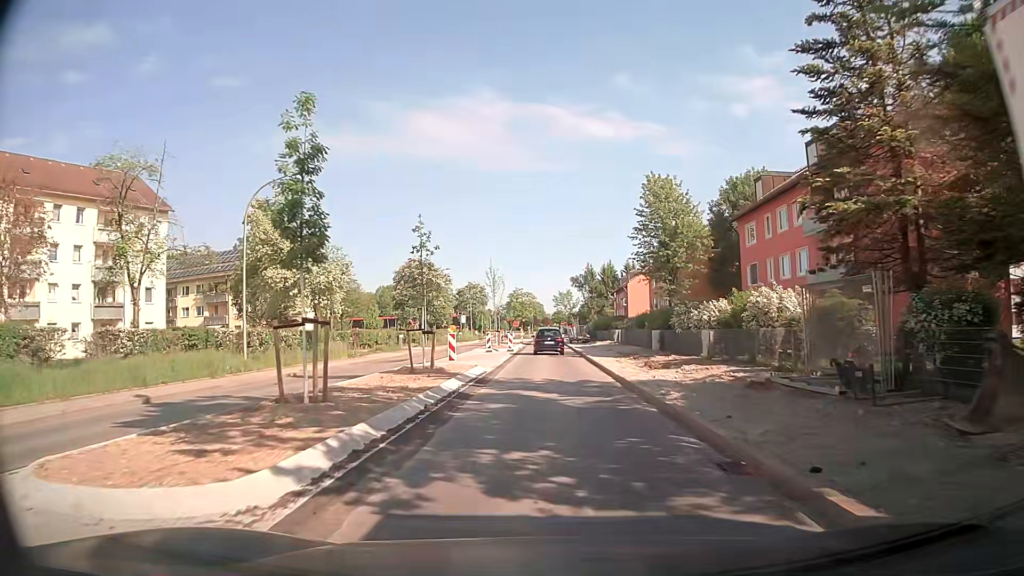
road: secondary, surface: asphalt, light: Day
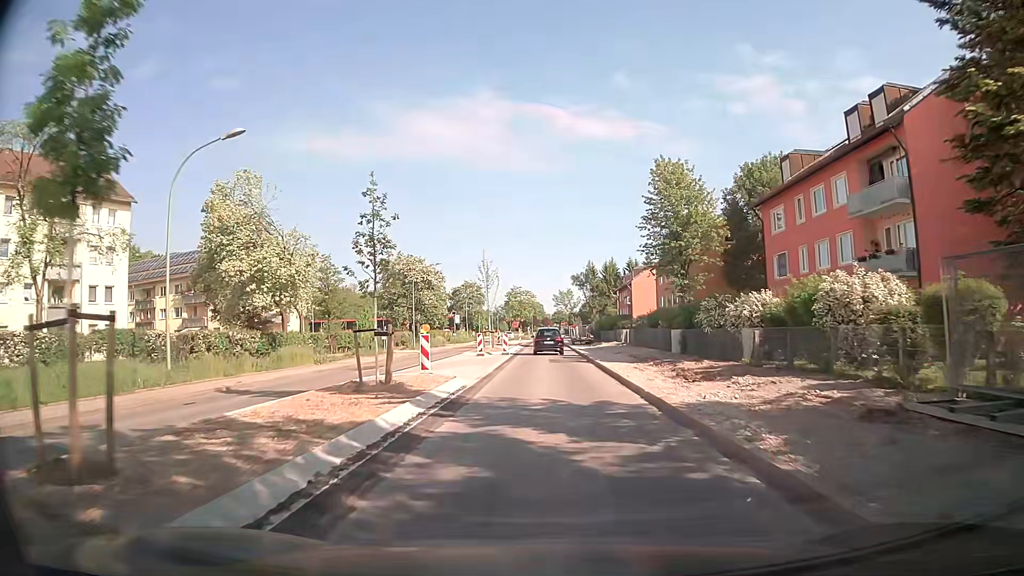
(0.0, +5.8) m; -1°
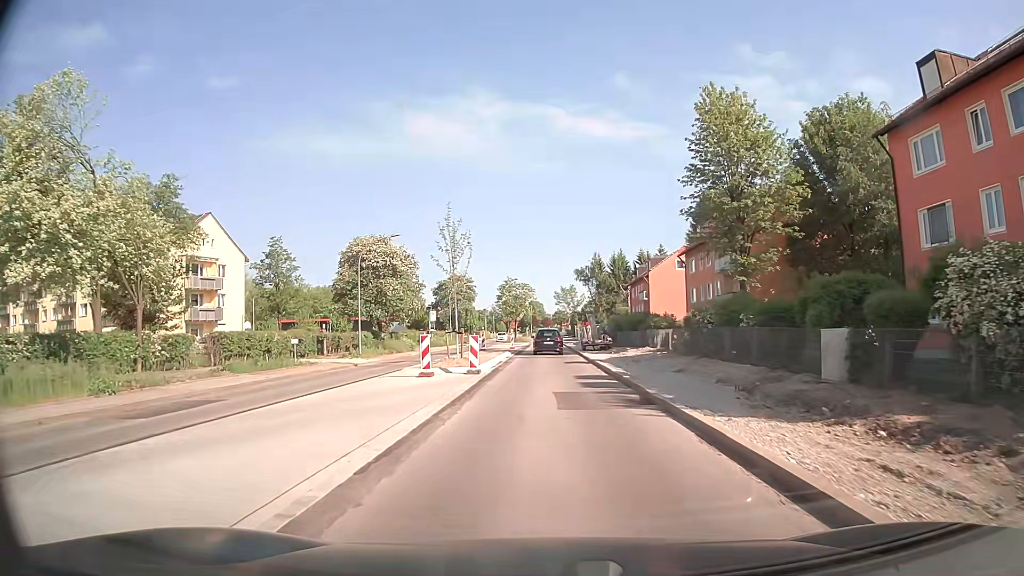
(+0.1, +17.6) m; 0°
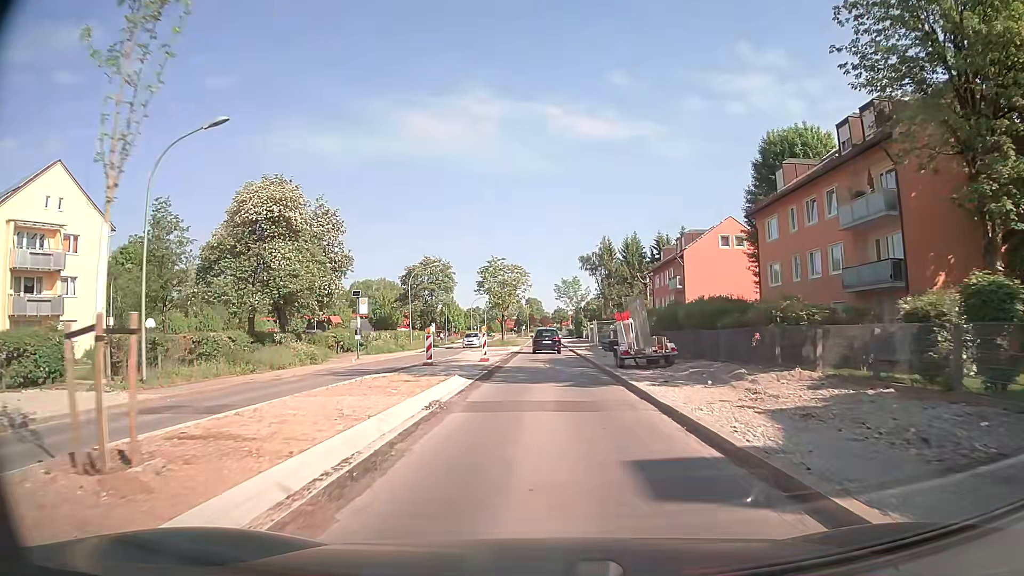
(0.0, +23.7) m; 0°
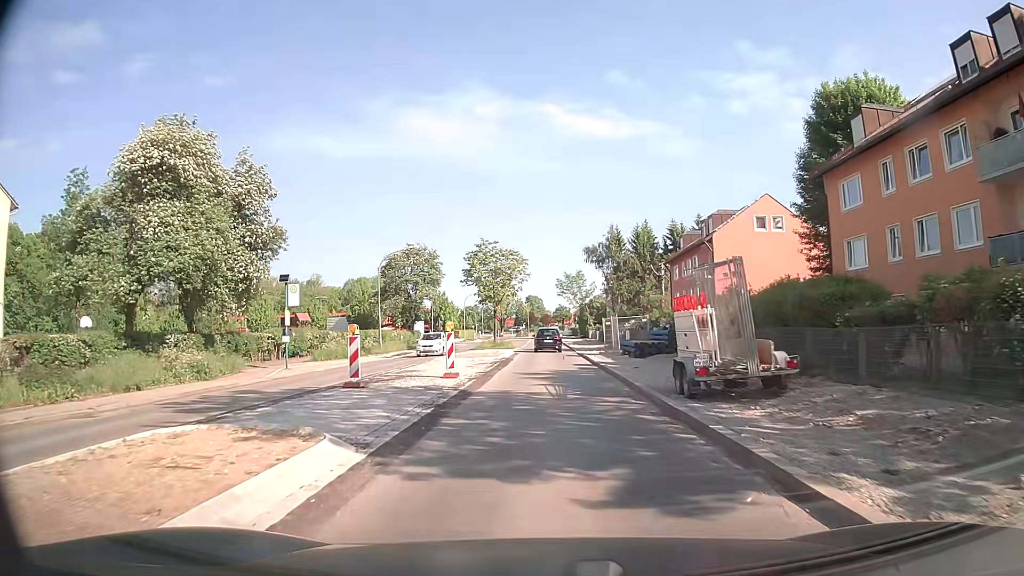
(0.0, +11.3) m; 0°
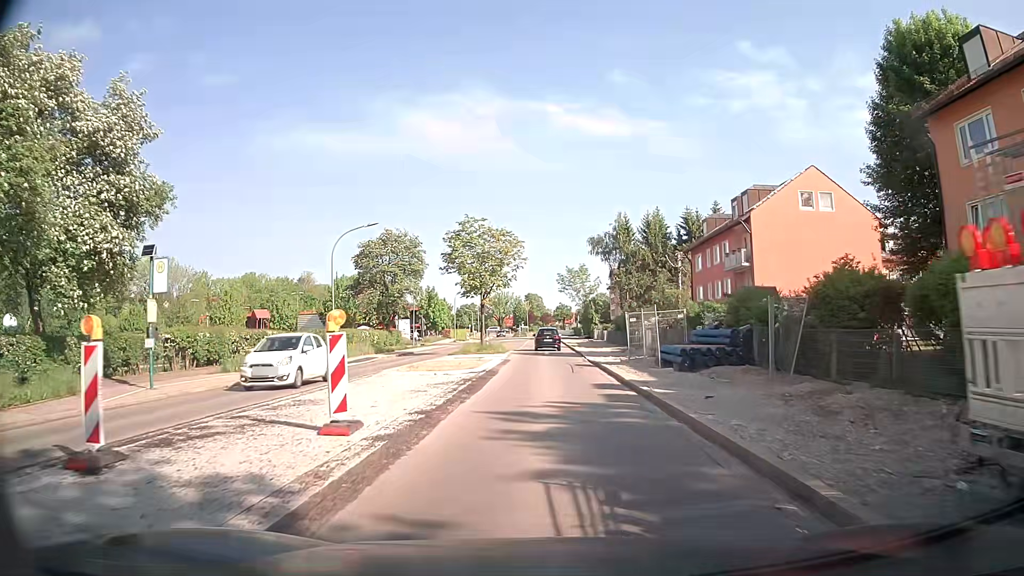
(0.0, +10.5) m; 0°
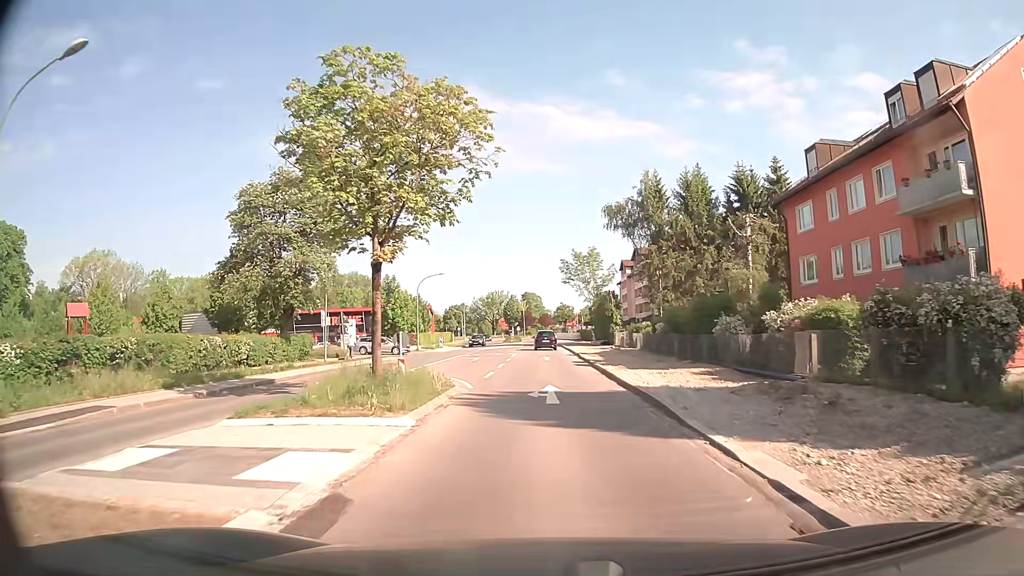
(-0.2, +26.0) m; -1°
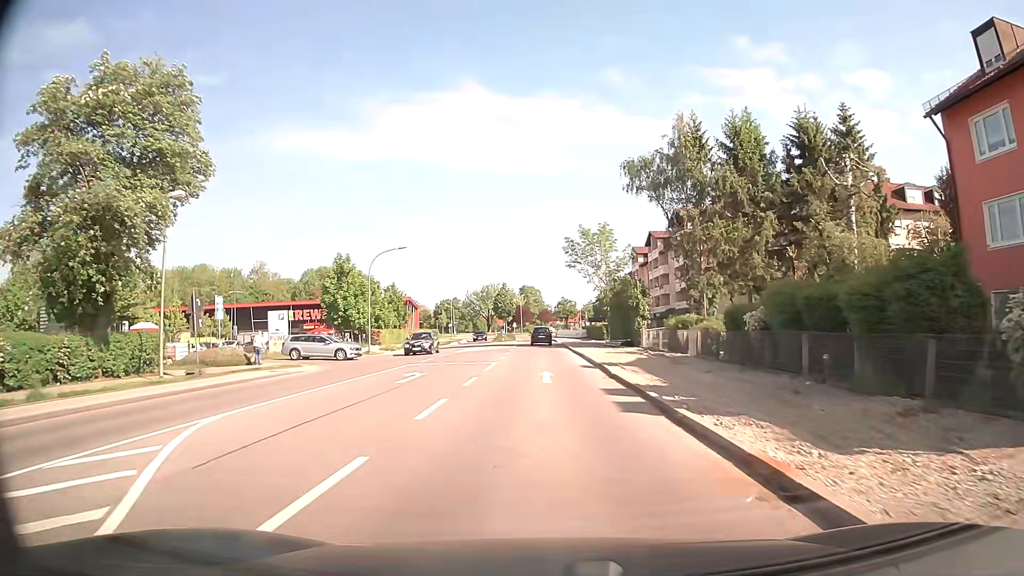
(+0.2, +17.5) m; 0°
(0, +10) (0, +20) (0, +30) (0, +40) (0, +50) (0, +60) (-1, +70) (-1, +80) (-1, +90) (-2, +100) m
